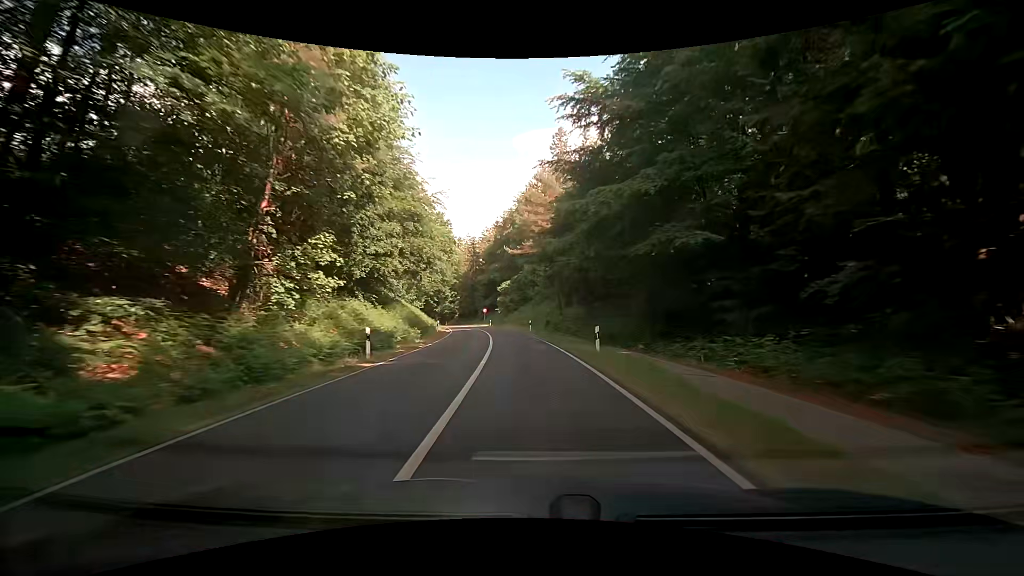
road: secondary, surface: asphalt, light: Day
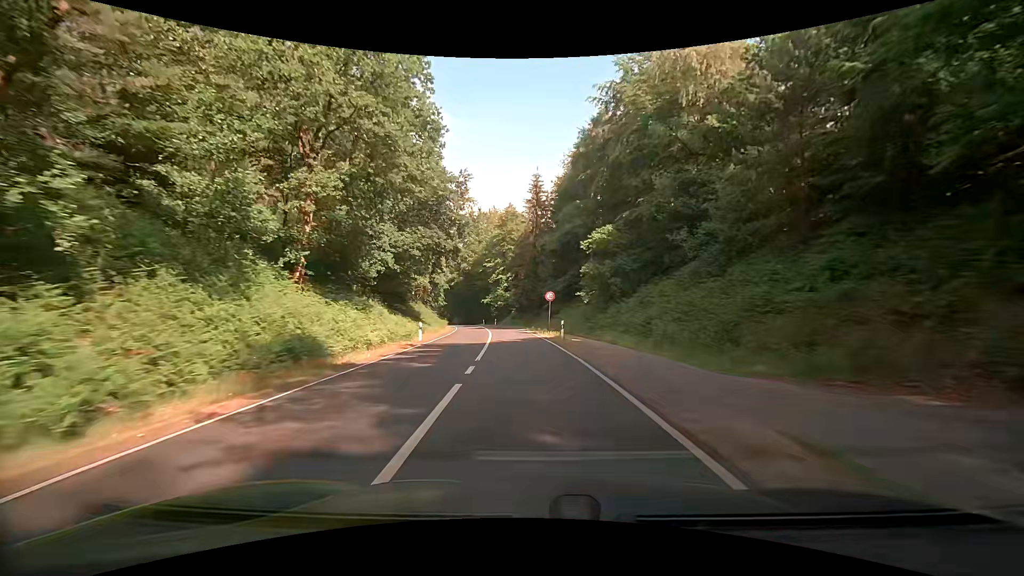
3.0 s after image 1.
(-3.3, +49.9) m; -9°
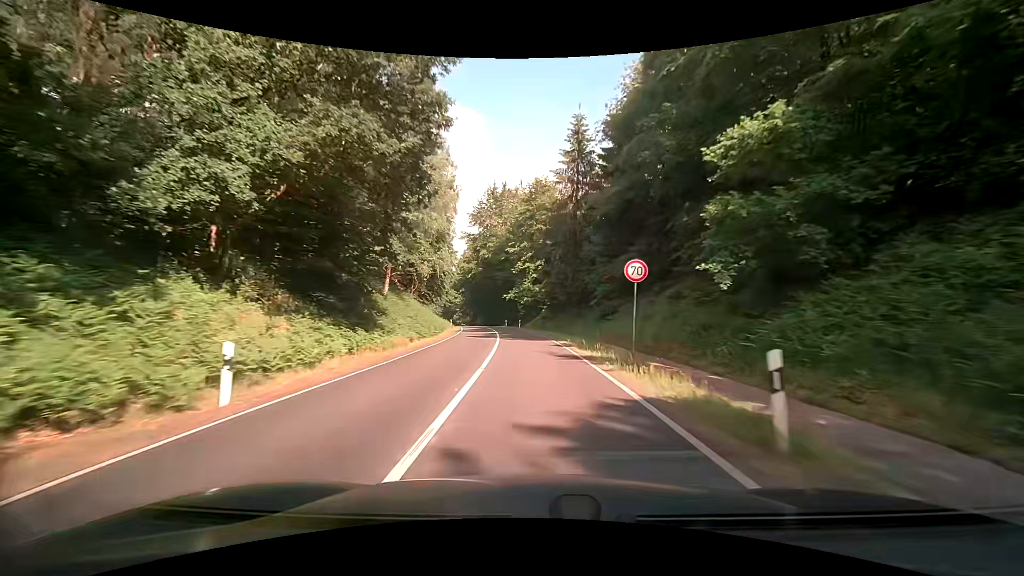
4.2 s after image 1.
(-0.6, +20.2) m; -4°
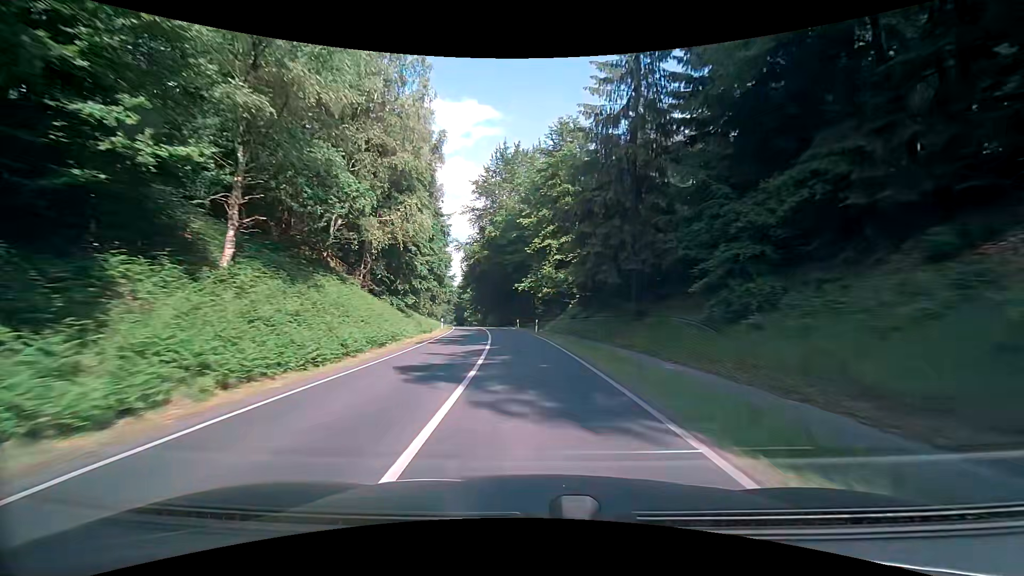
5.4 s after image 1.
(-0.2, +20.5) m; -1°
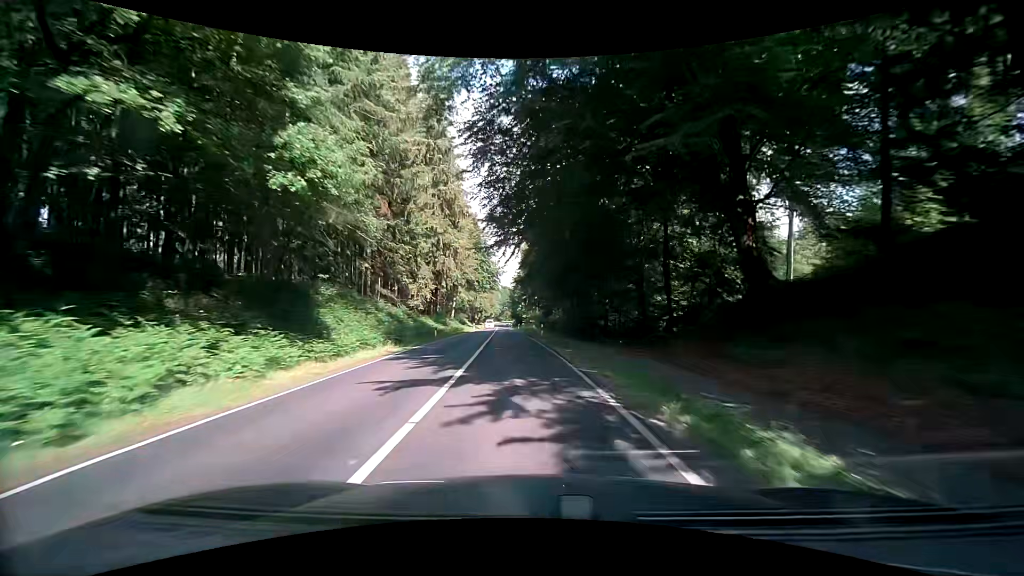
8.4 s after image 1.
(-4.3, +52.4) m; -9°
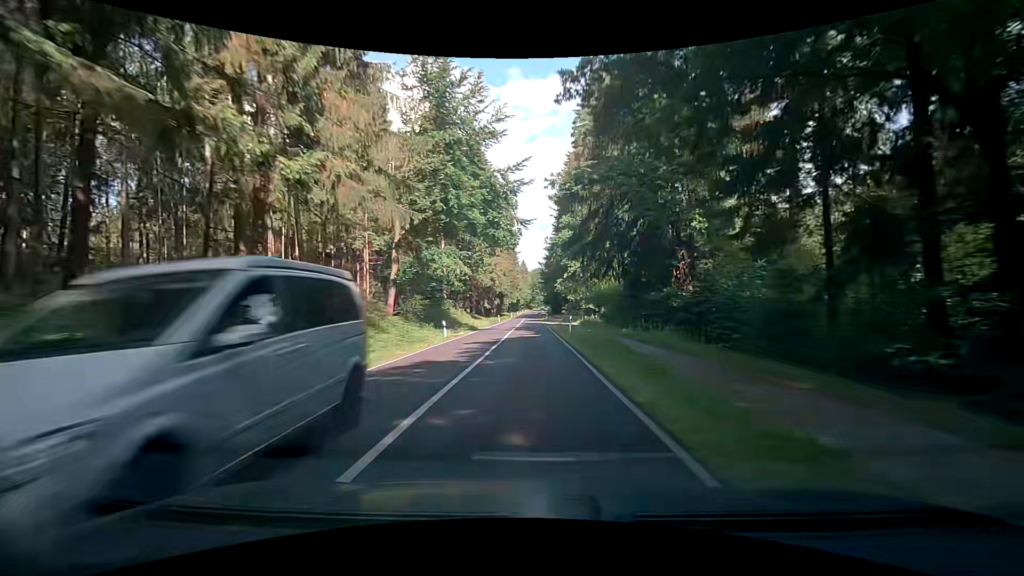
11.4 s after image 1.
(-2.4, +55.5) m; -3°
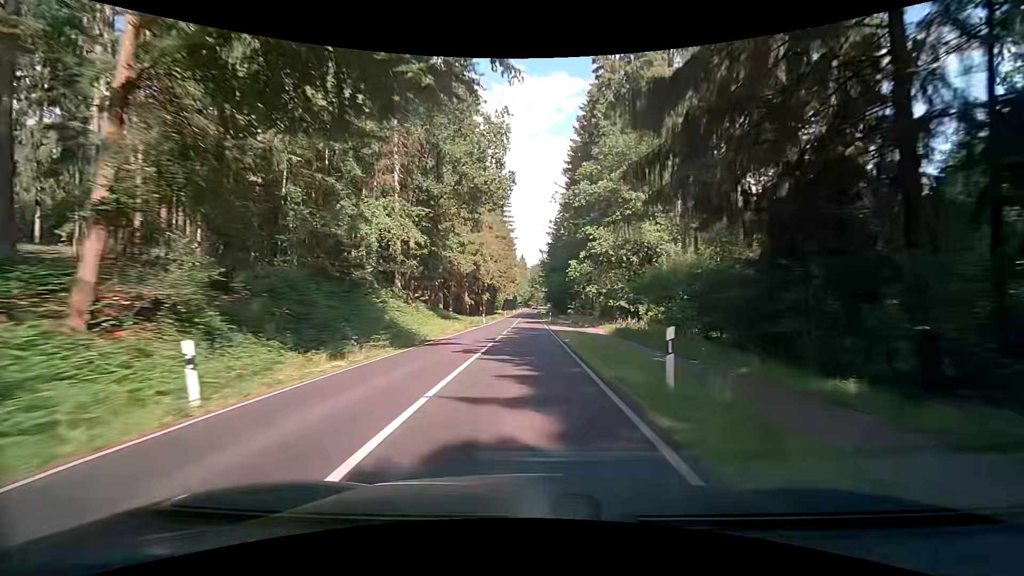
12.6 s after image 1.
(-0.1, +22.6) m; -1°
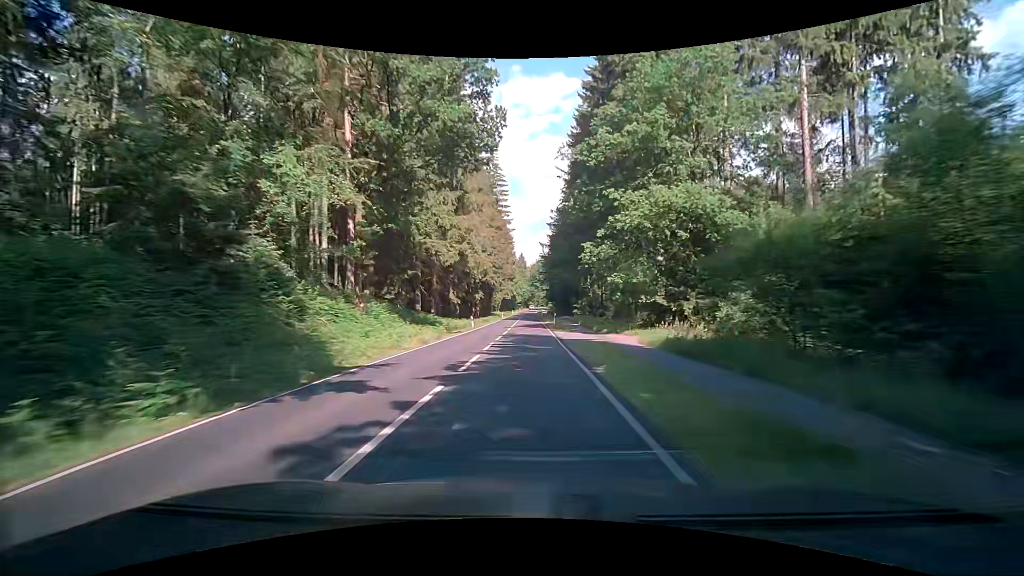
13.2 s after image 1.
(+0.1, +11.3) m; +1°
(0, +10) (0, +20) (0, +30) (0, +40) (-1, +50) (-1, +60) (-1, +70) (-1, +80) (-1, +90) (-1, +100) m
